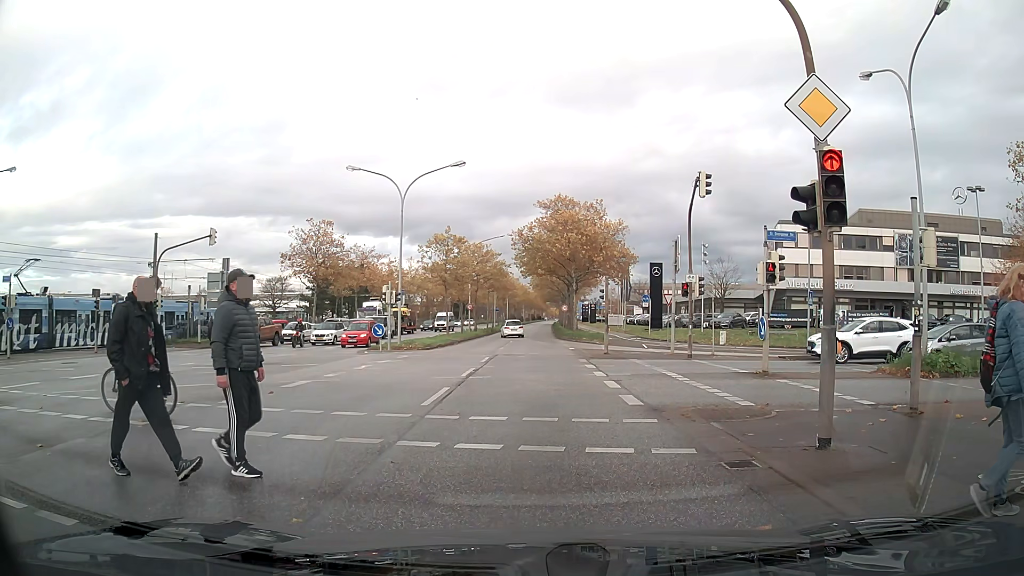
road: primary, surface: asphalt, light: Day
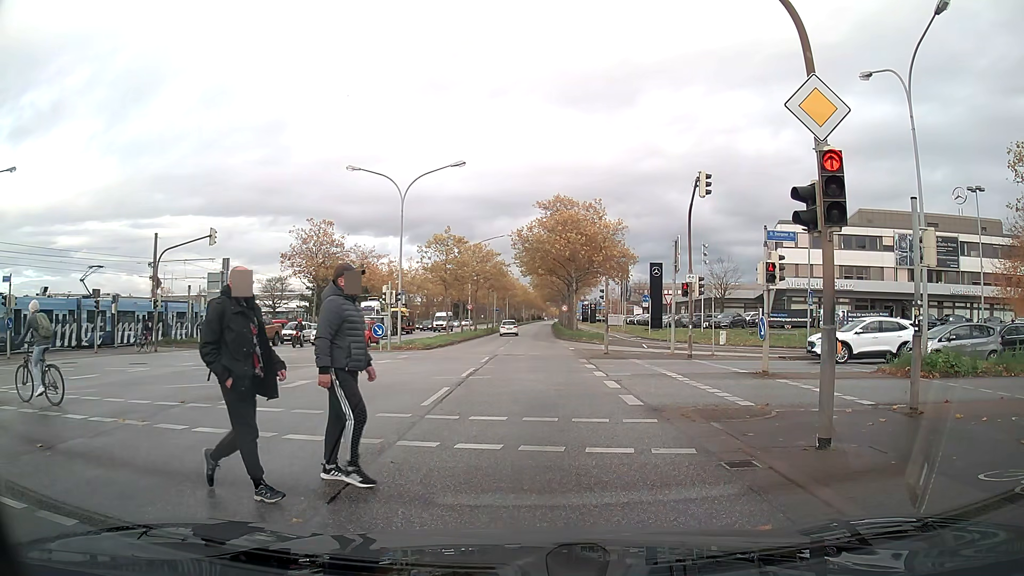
(0.0, 0.0) m; 0°
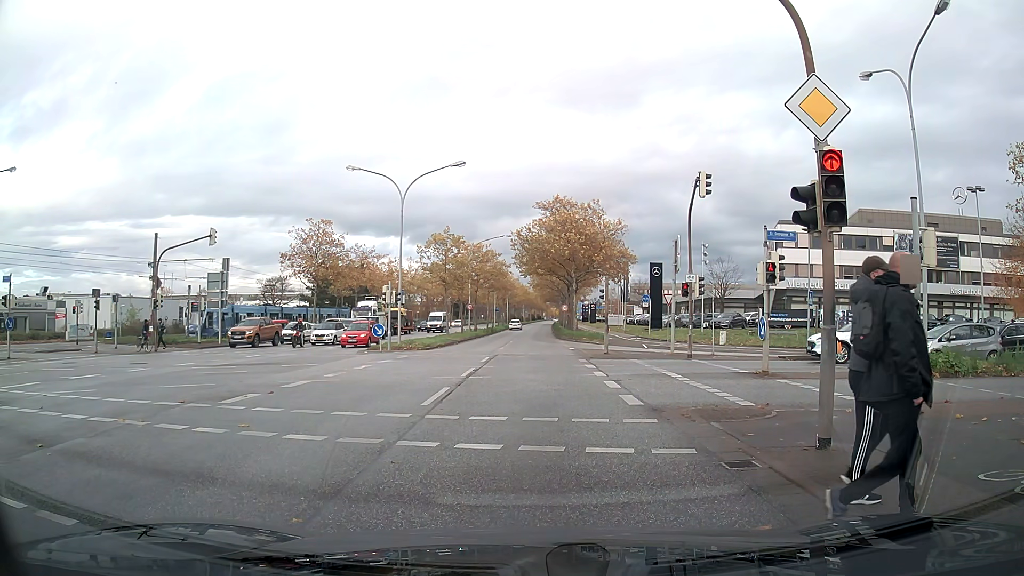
(0.0, 0.0) m; 0°
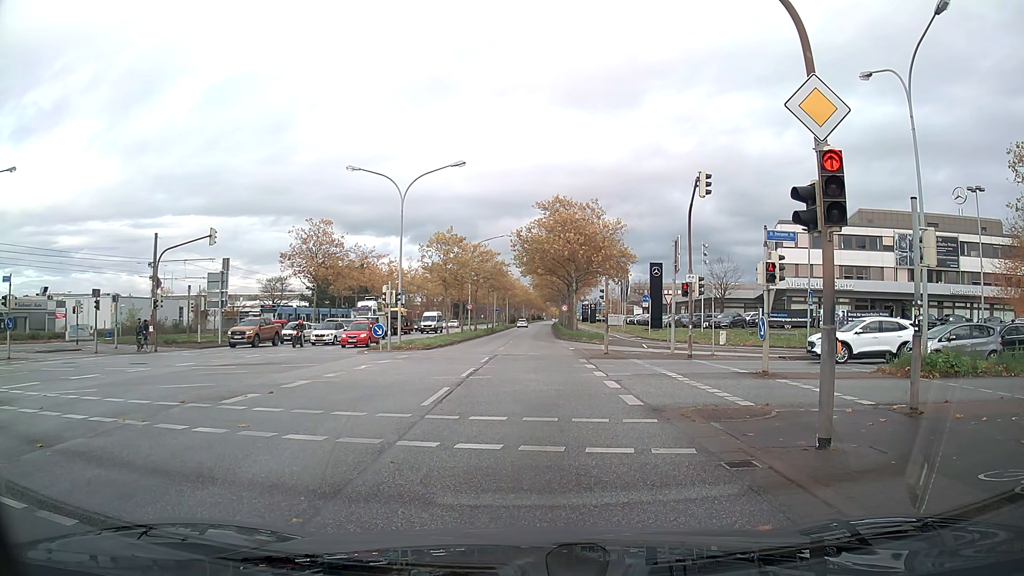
(0.0, 0.0) m; 0°
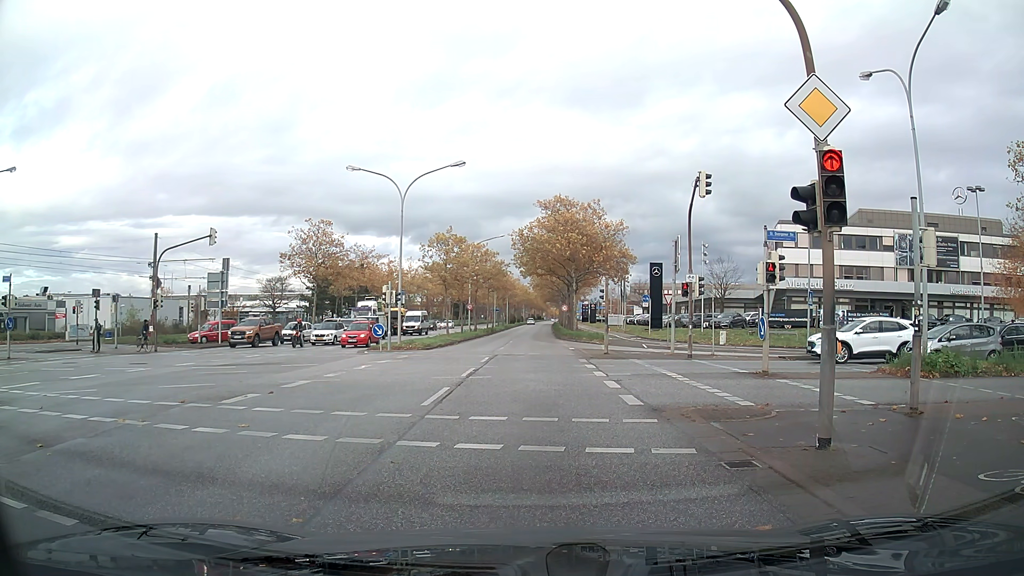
(0.0, 0.0) m; 0°
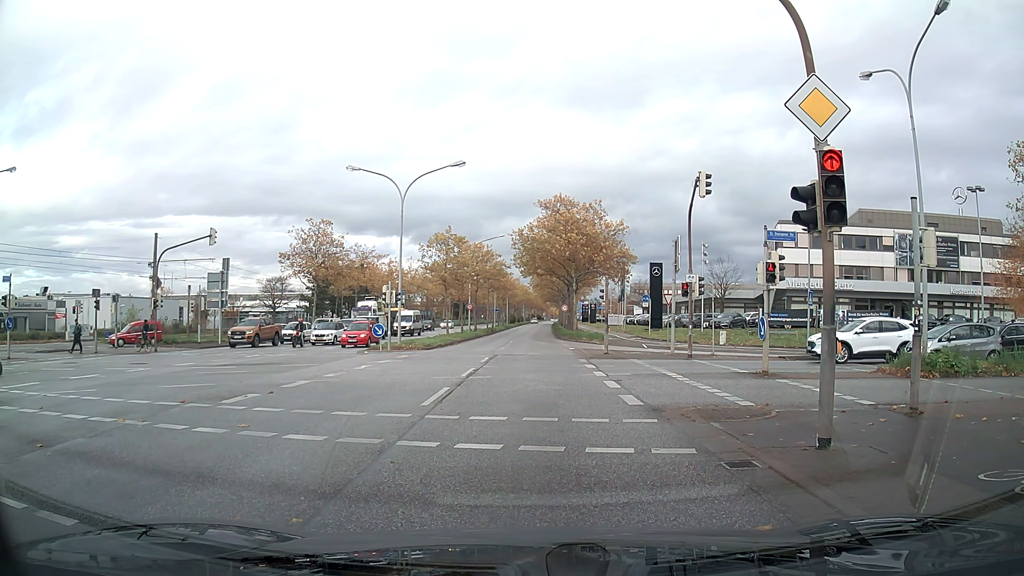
(0.0, 0.0) m; 0°
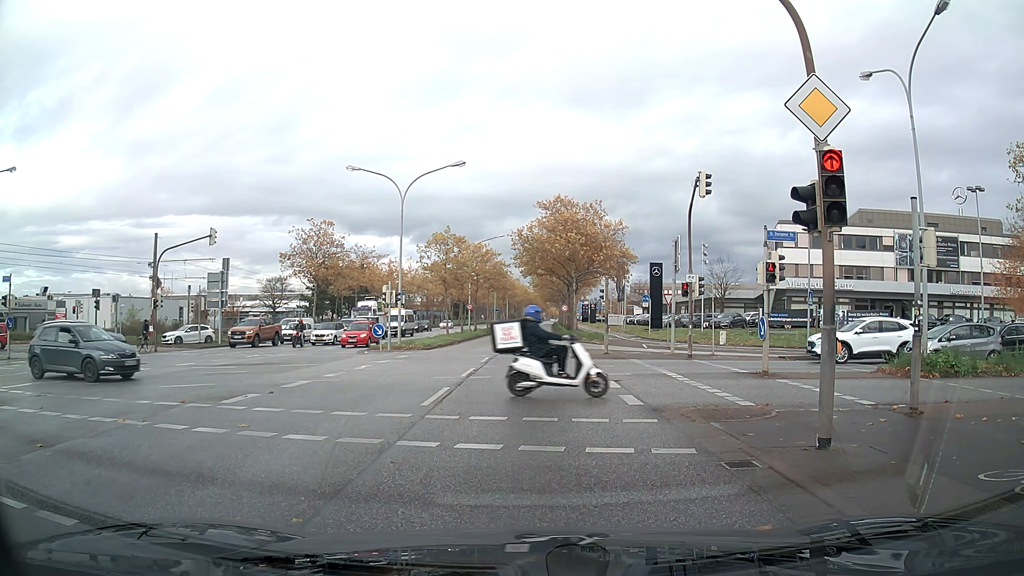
(0.0, 0.0) m; 0°
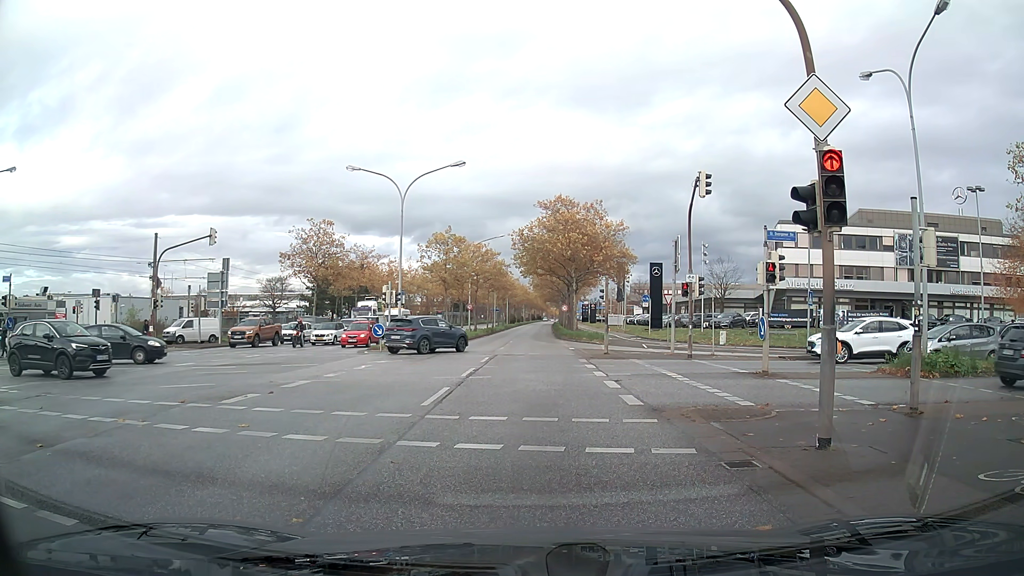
(0.0, 0.0) m; 0°
(0, +10) (0, +20) (+1, +30) (+1, +40) (+1, +50) (+1, +60) (+1, +70) (+1, +80) (+2, +90) (+2, +100) m
